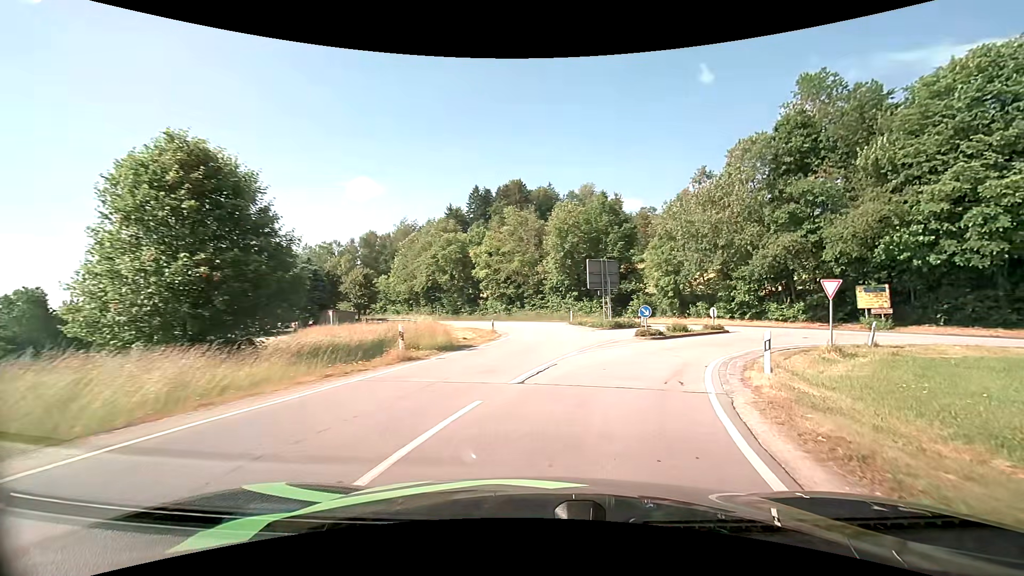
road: tertiary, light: Day
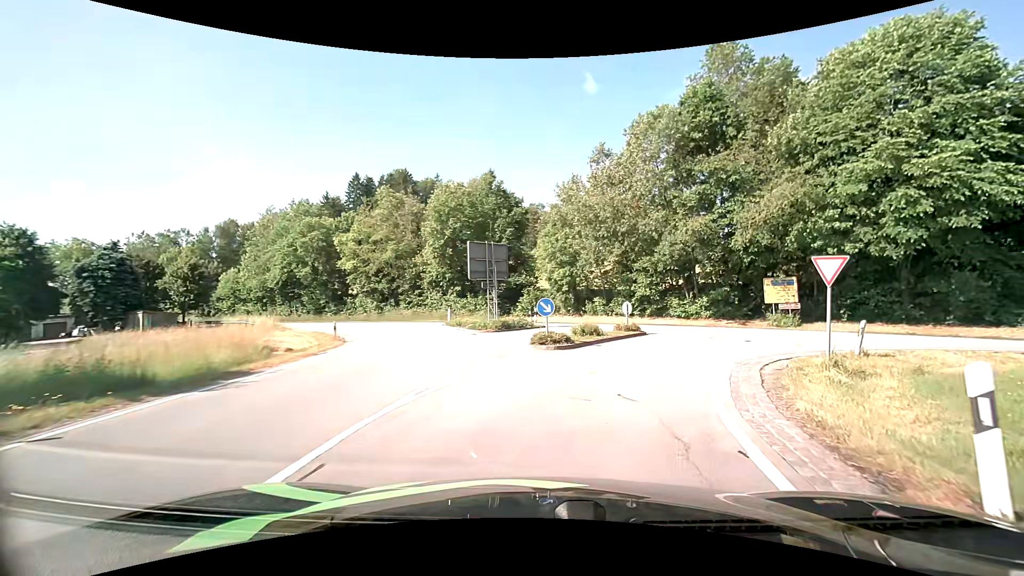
(+1.0, +8.7) m; +13°
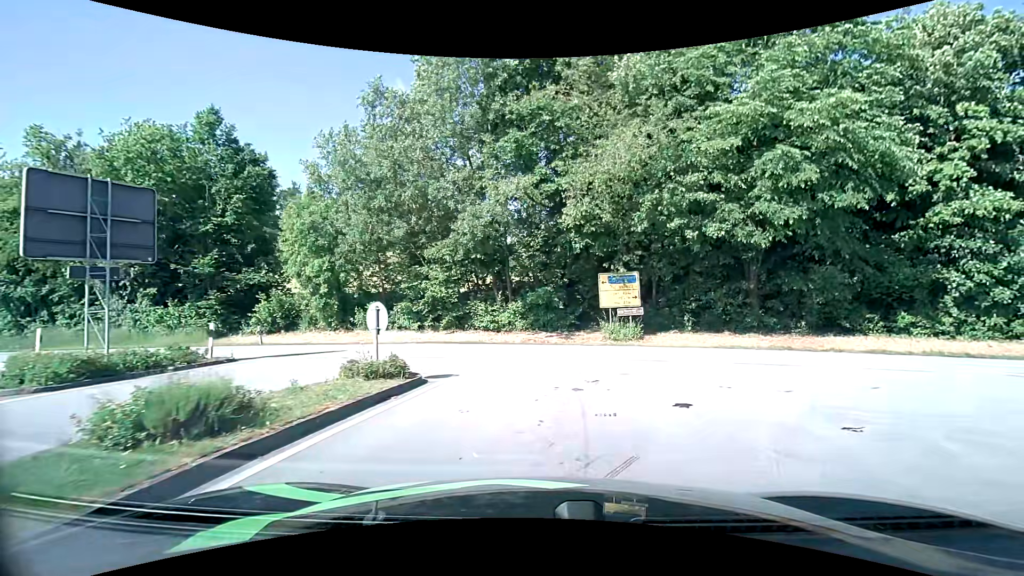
(+2.6, +13.7) m; +23°
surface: asphalt
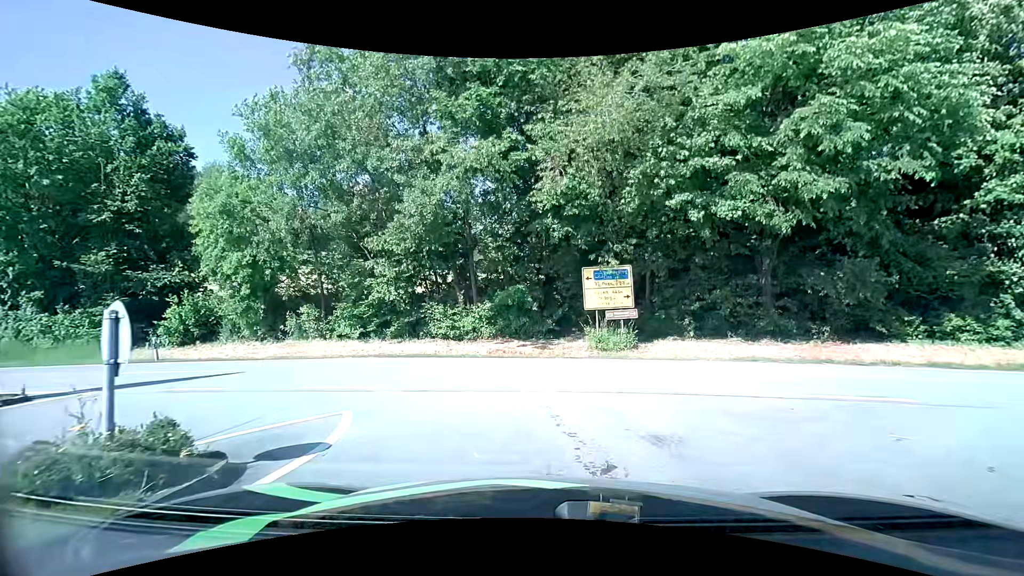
(+0.1, +4.9) m; +2°
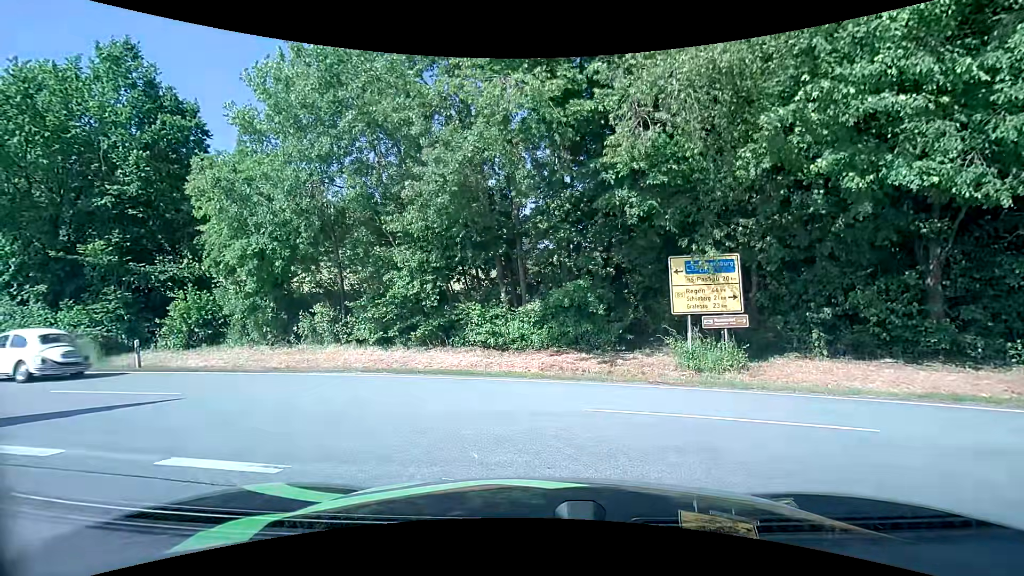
(-0.2, +4.8) m; -3°
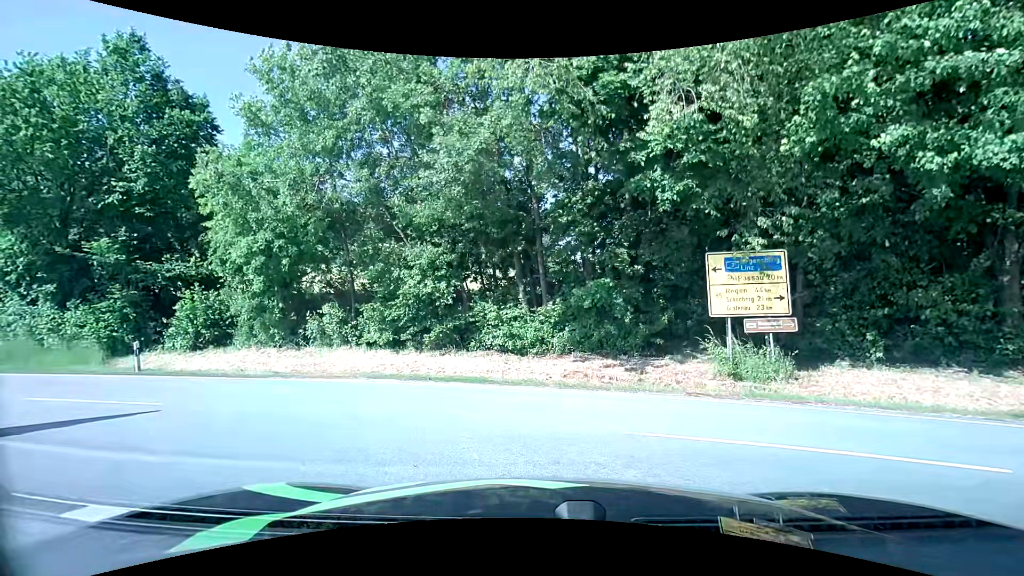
(0.0, +1.3) m; 0°
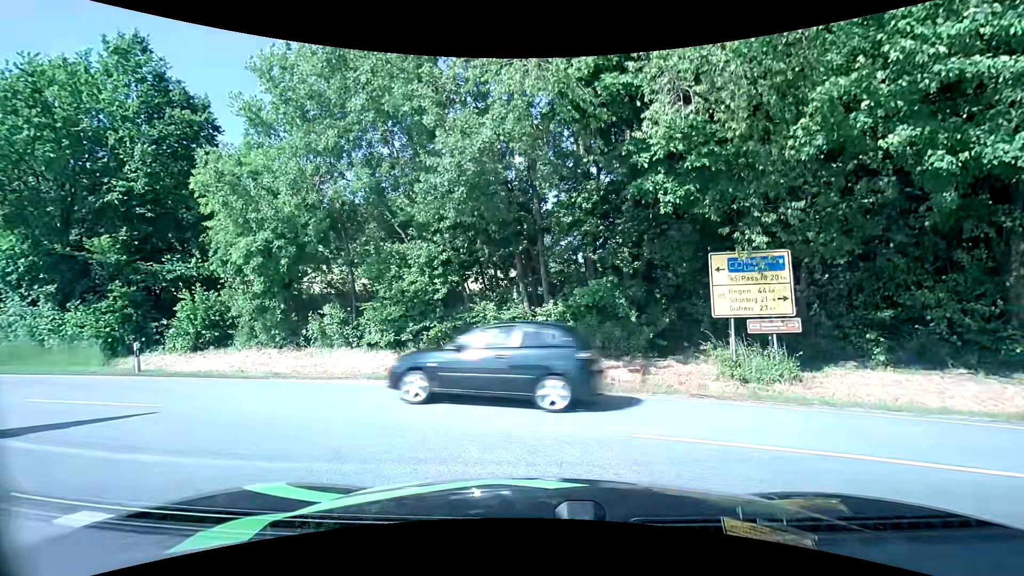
(0.0, +0.1) m; 0°
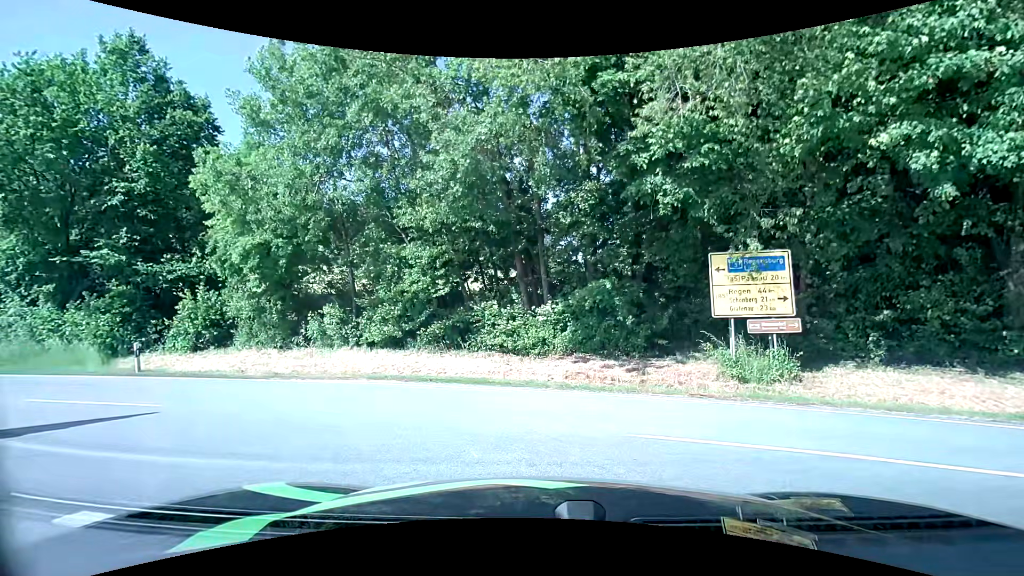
(0.0, 0.0) m; 0°
(-4, +9) (-12, +14) (-22, +16) (-32, +18) (-42, +20) (-52, +22) (-61, +24) (-71, +26) (-81, +28) (-91, +30) m
